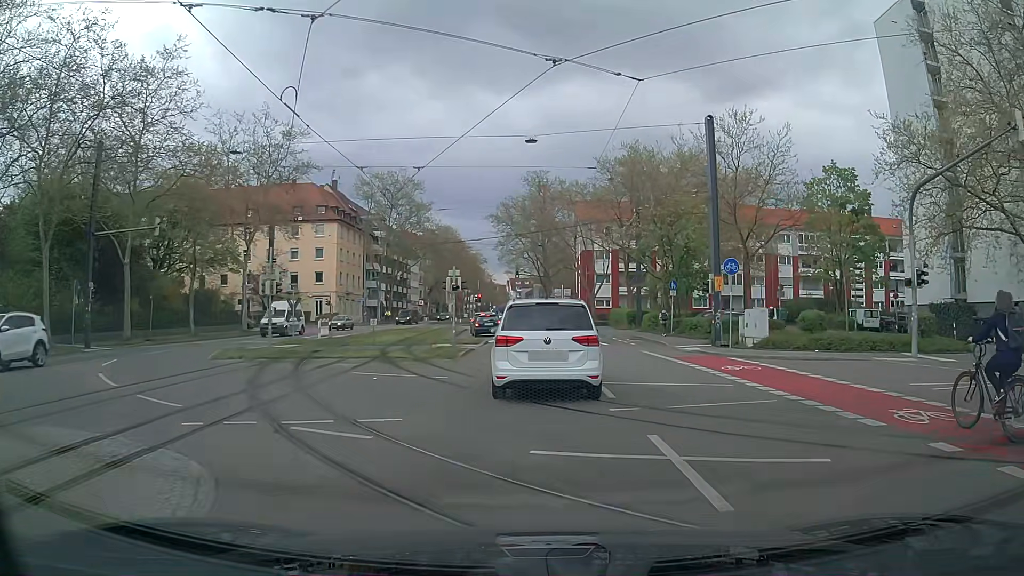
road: secondary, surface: asphalt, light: Day
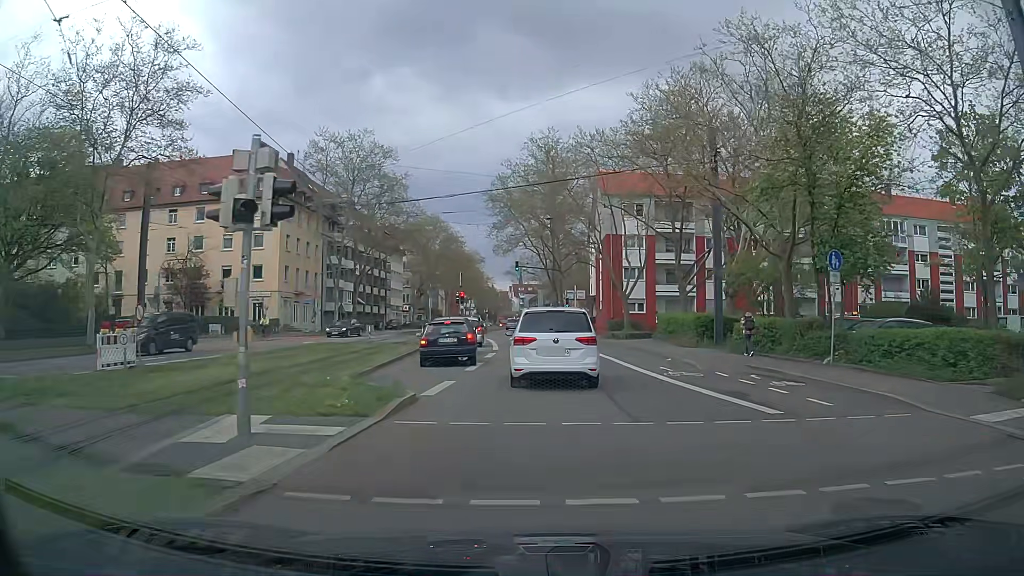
(-0.3, +21.7) m; -1°
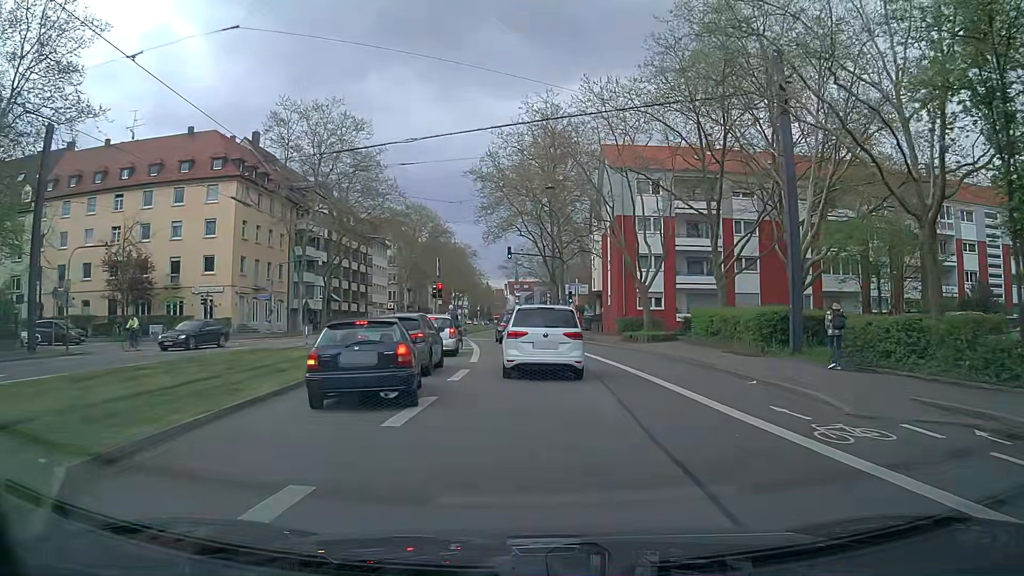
(0.0, +10.0) m; 0°
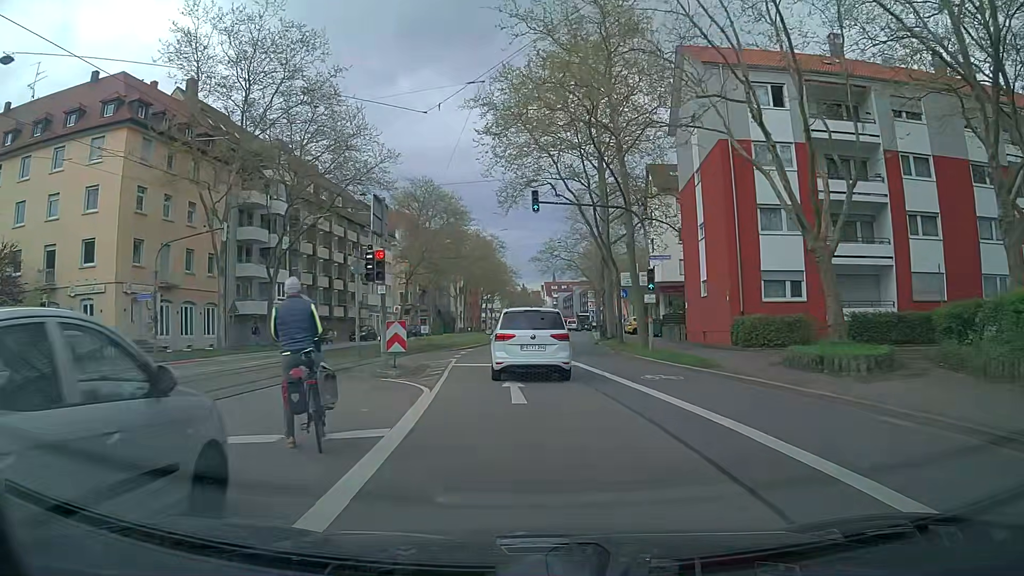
(-0.2, +21.5) m; -3°
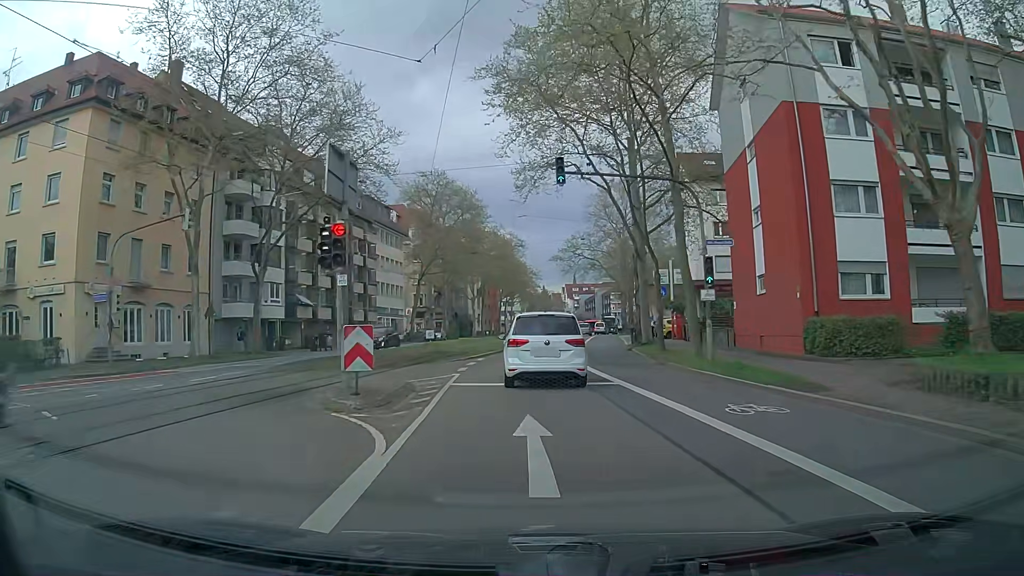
(-0.1, +5.6) m; -3°
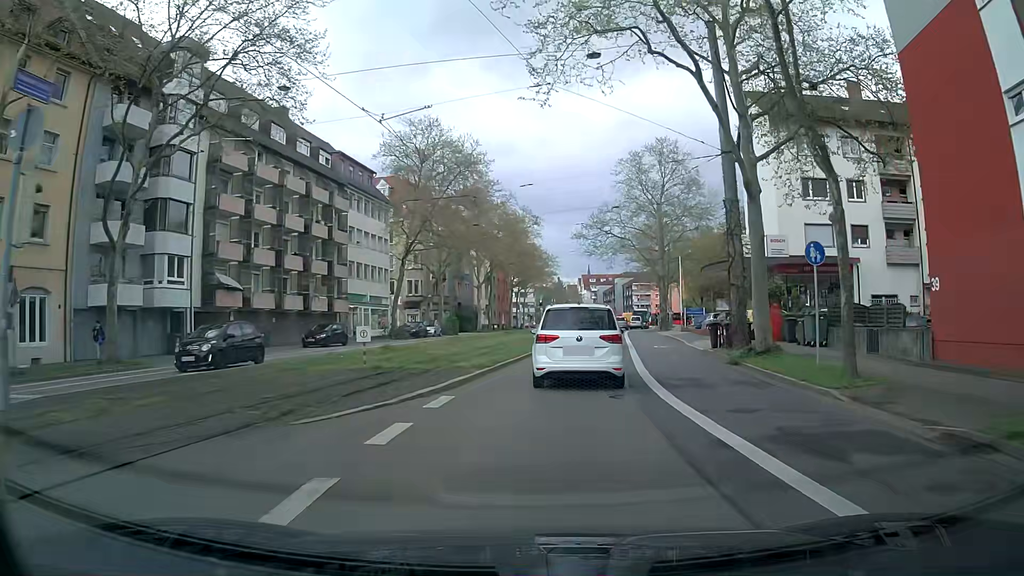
(-0.2, +16.3) m; -1°
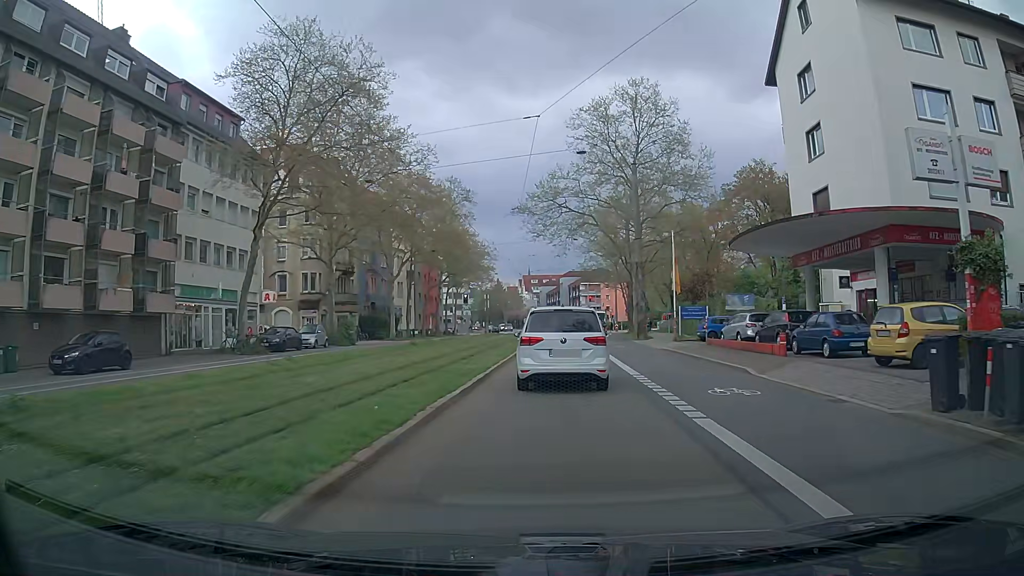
(+1.0, +19.4) m; +4°
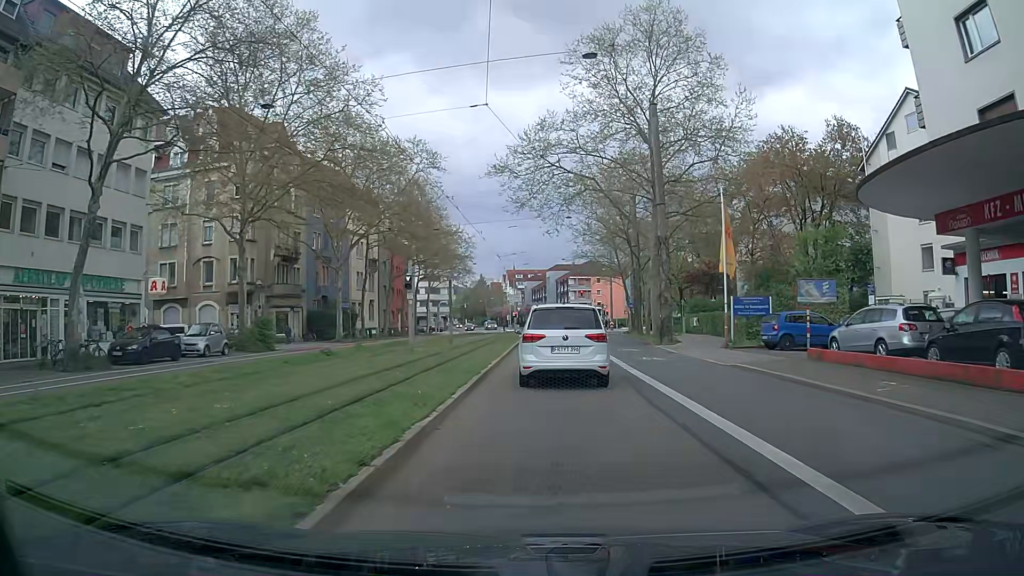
(+0.4, +13.5) m; +2°
